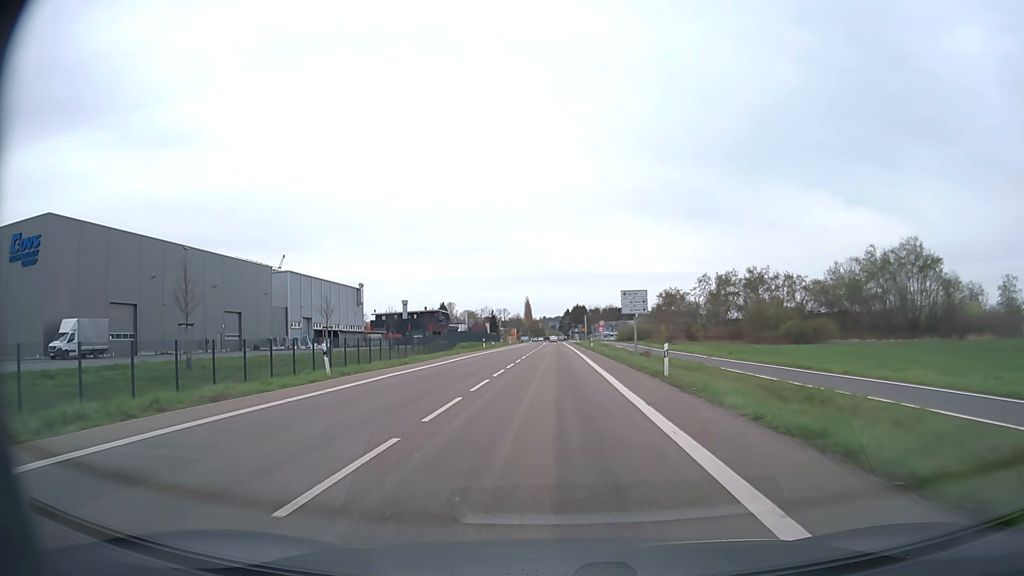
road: secondary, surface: asphalt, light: Day
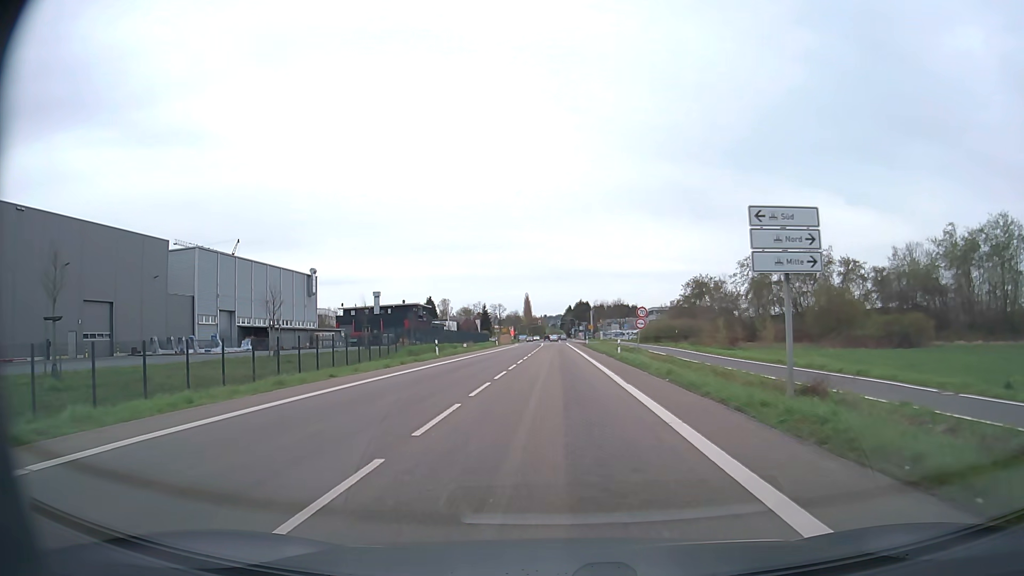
(0.0, +30.1) m; 0°
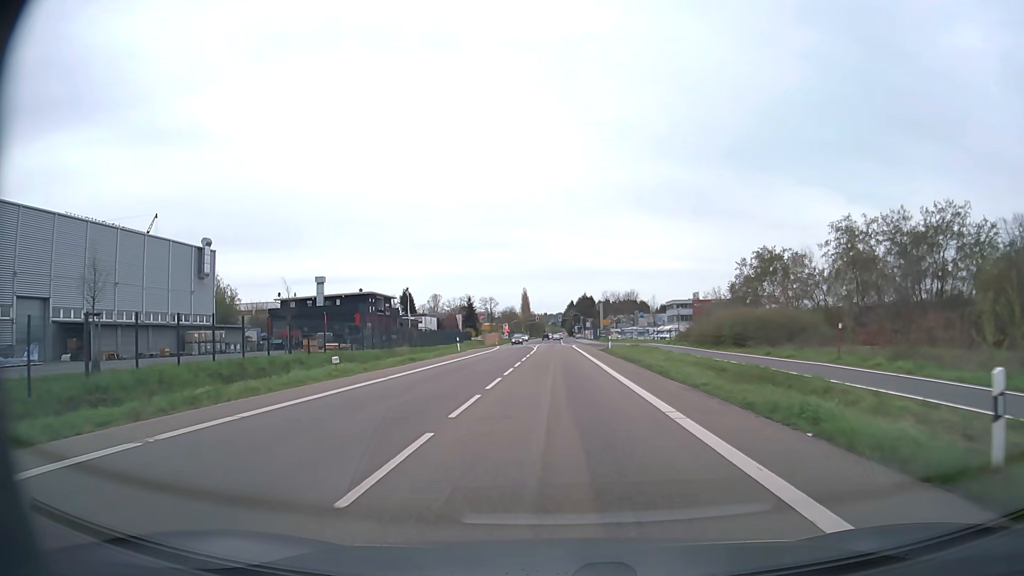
(0.0, +38.0) m; 0°
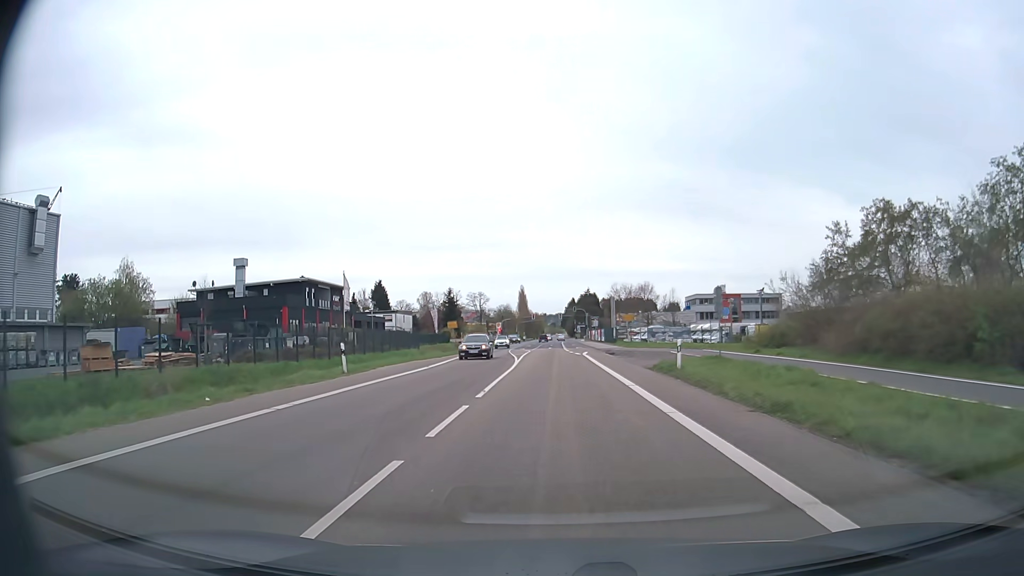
(0.0, +31.0) m; 0°
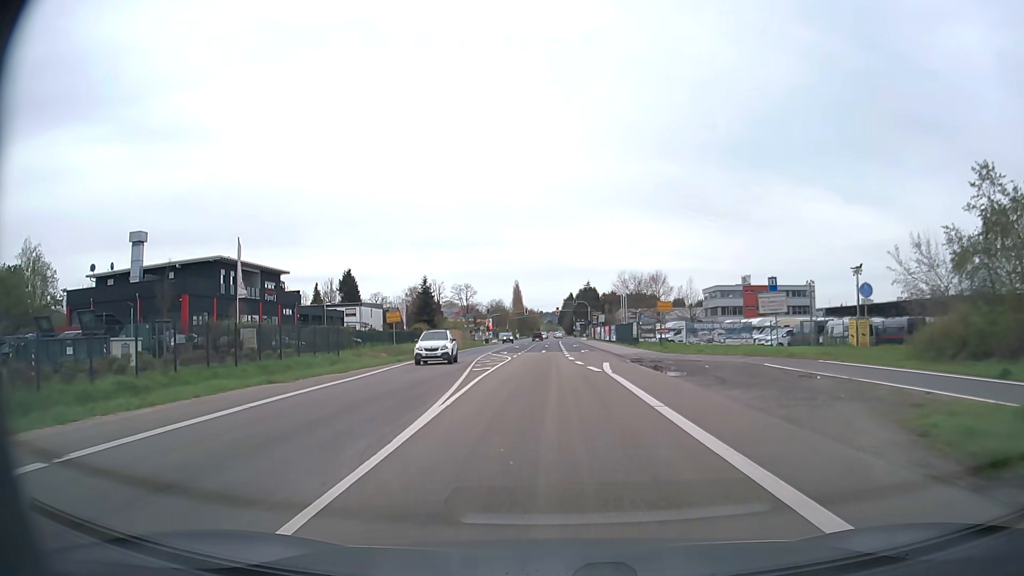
(+0.1, +23.5) m; 0°
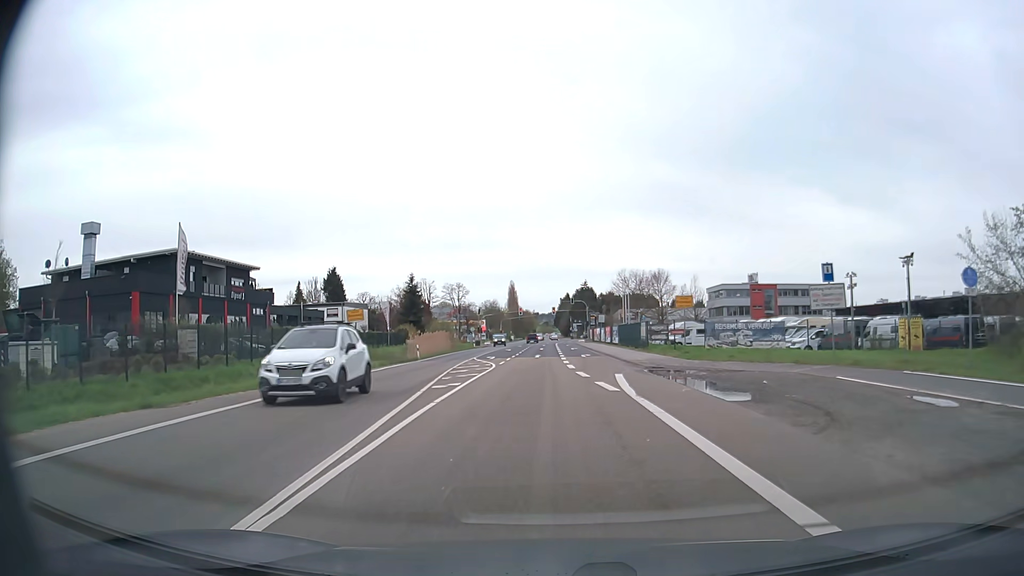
(0.0, +7.7) m; 0°
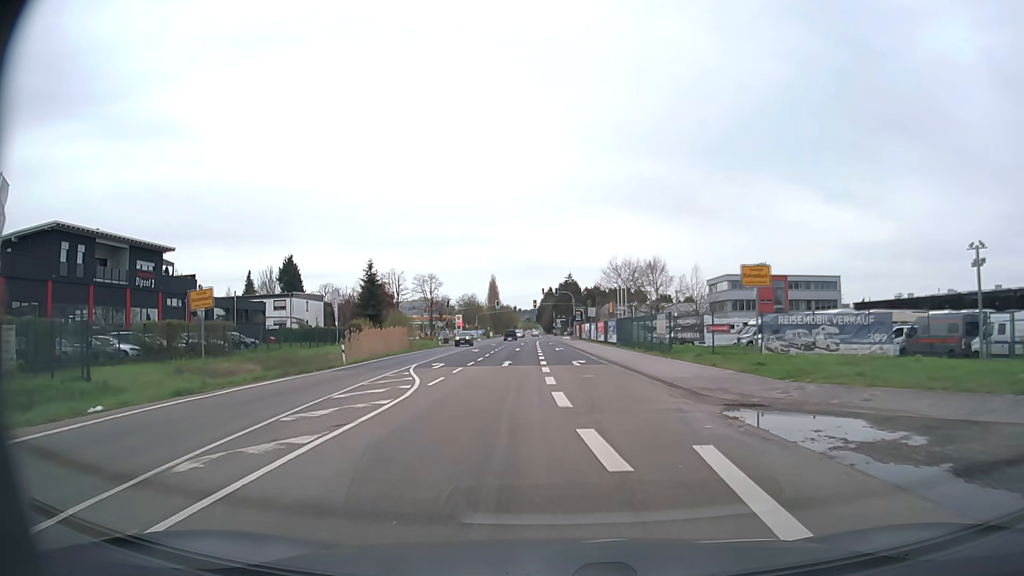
(+0.2, +15.2) m; +1°
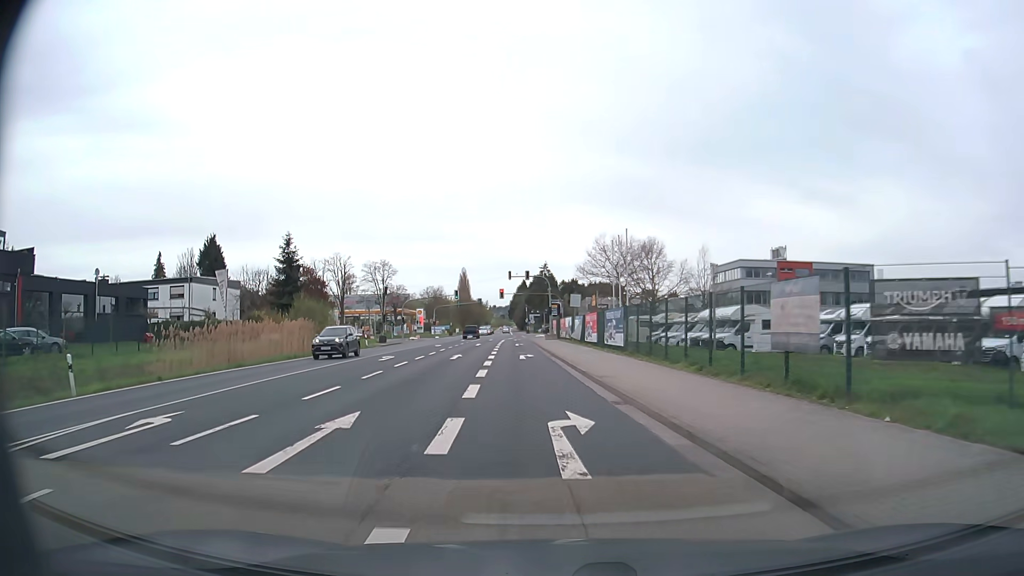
(+0.5, +21.9) m; +2°
(0, +10) (-1, +20) (-1, +30) (-2, +40) (-3, +50) (-3, +60) (-4, +70) (-5, +80) (-4, +90) (-1, +99) m
